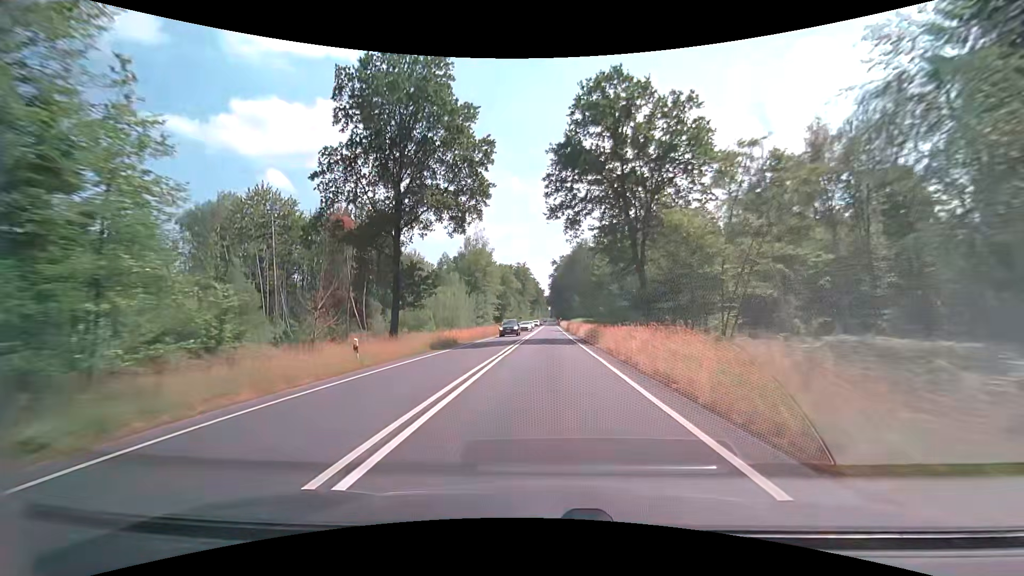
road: primary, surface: asphalt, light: Day
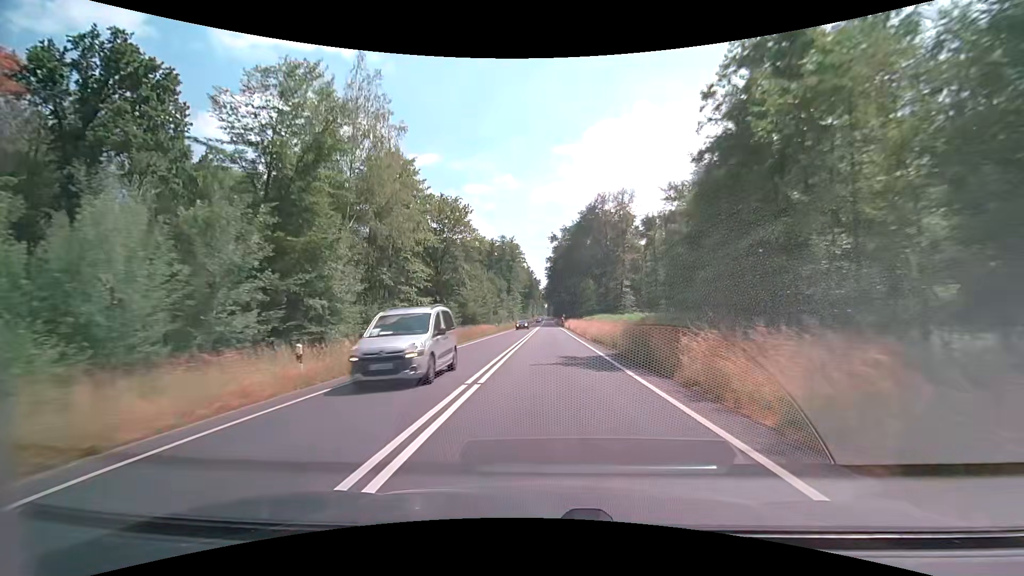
(+0.3, +53.9) m; 0°
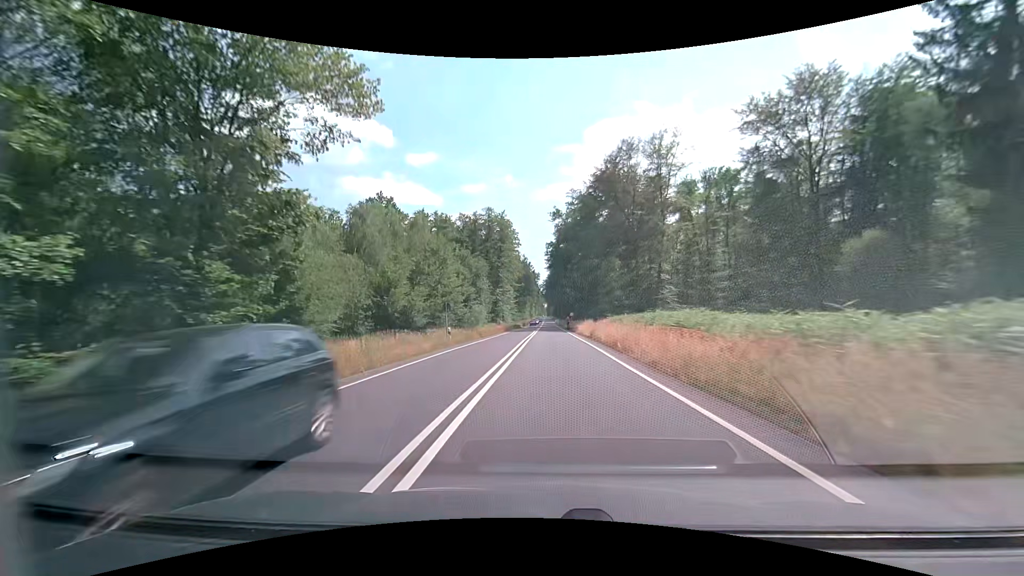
(0.0, +31.6) m; 0°
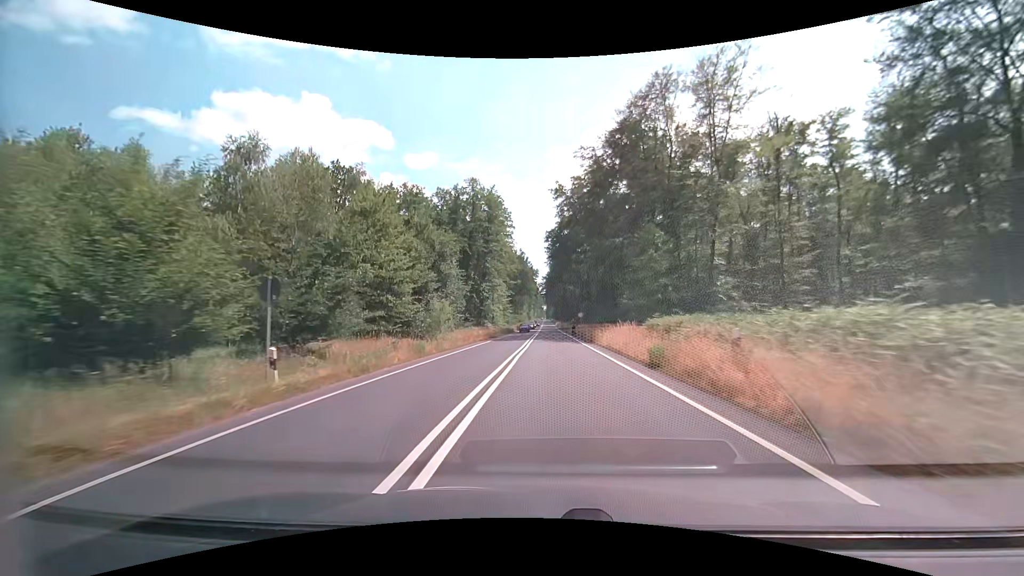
(0.0, +20.7) m; 0°
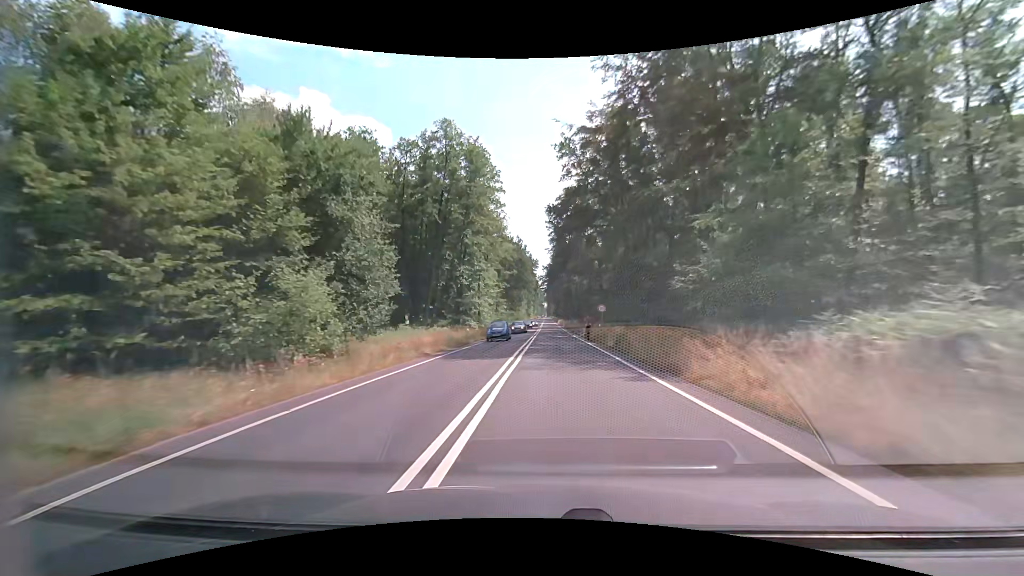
(+0.1, +20.6) m; 0°
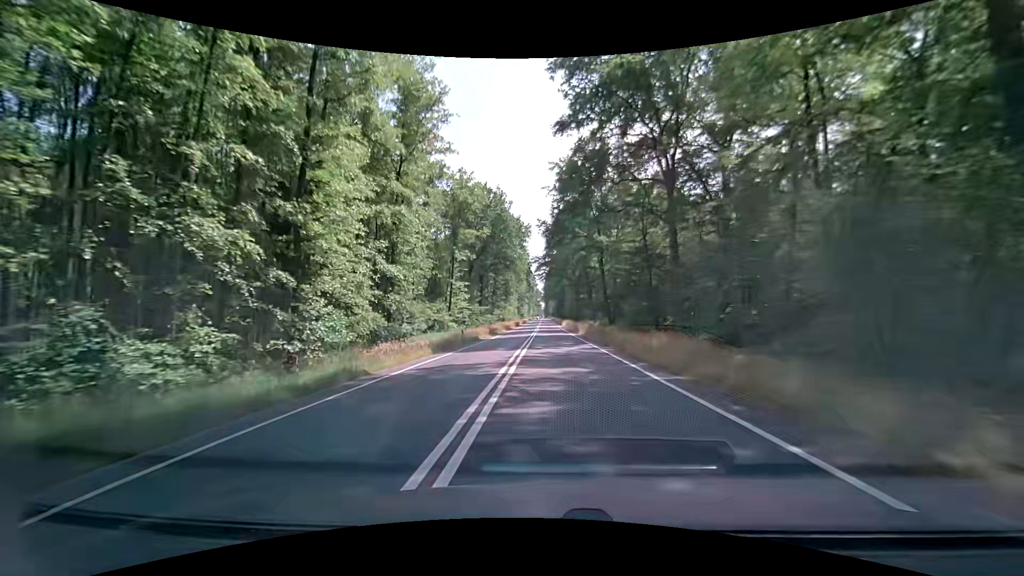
(+0.3, +52.0) m; 0°
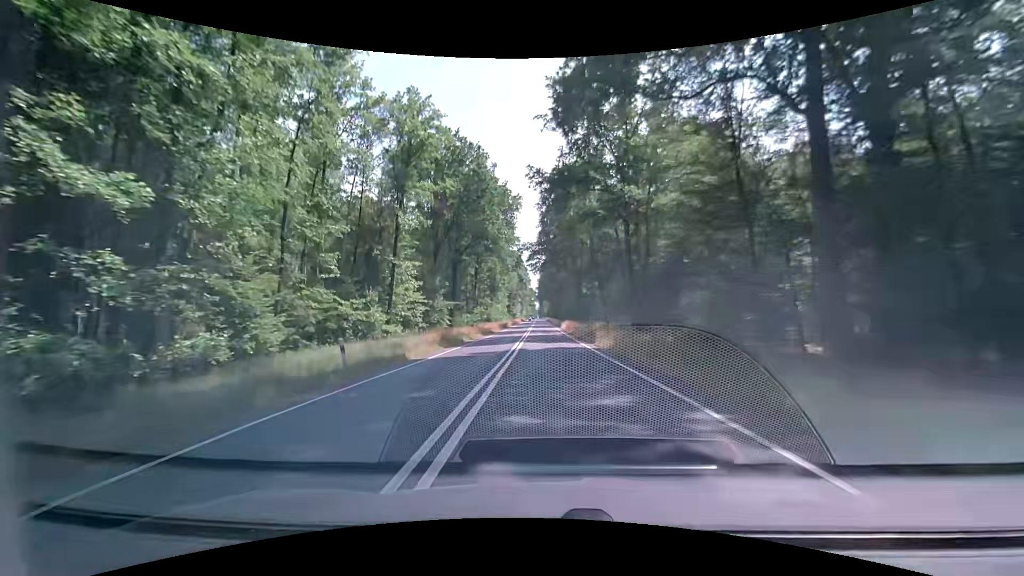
(+0.1, +21.0) m; +1°
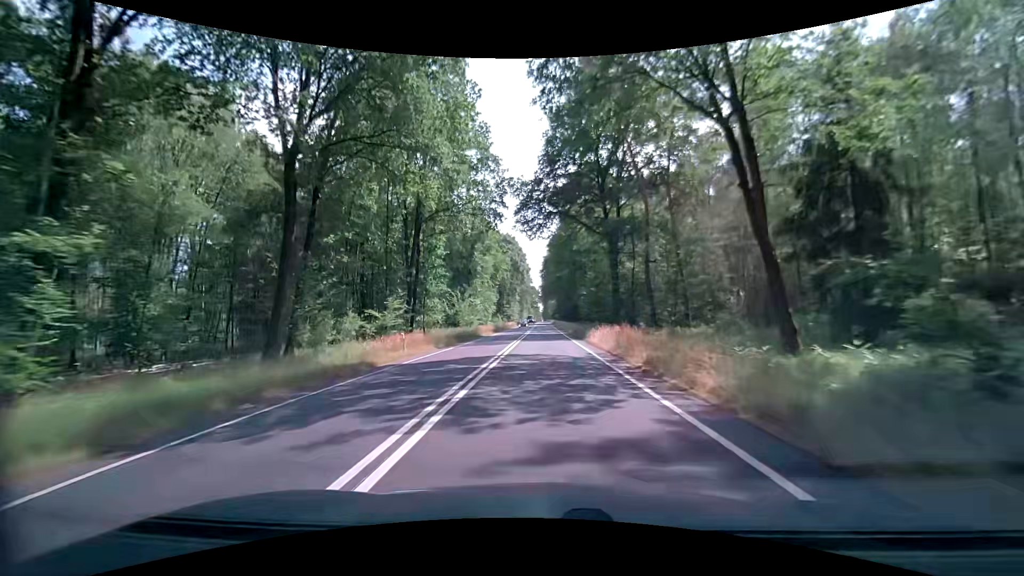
(-0.4, +42.3) m; -1°
(0, +10) (0, +20) (0, +30) (0, +40) (0, +50) (0, +60) (0, +70) (0, +80) (-1, +90) (-1, +100) m
